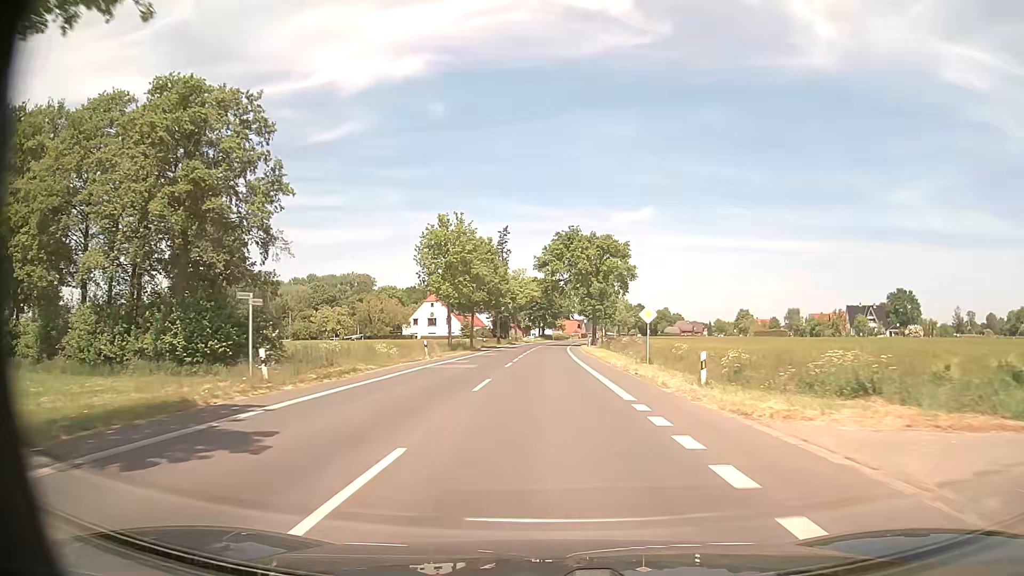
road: tertiary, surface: asphalt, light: Day
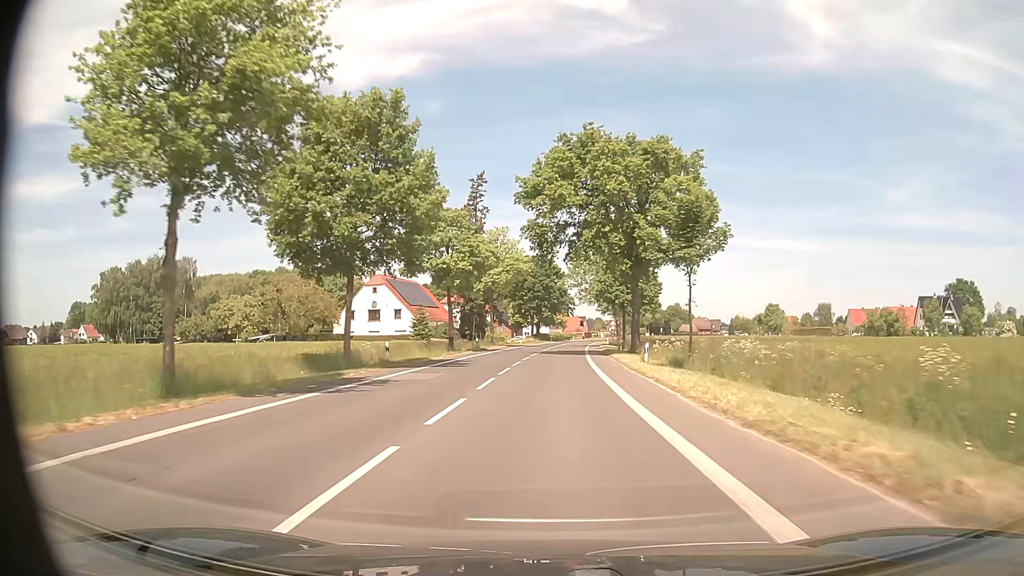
(+0.2, +44.1) m; 0°
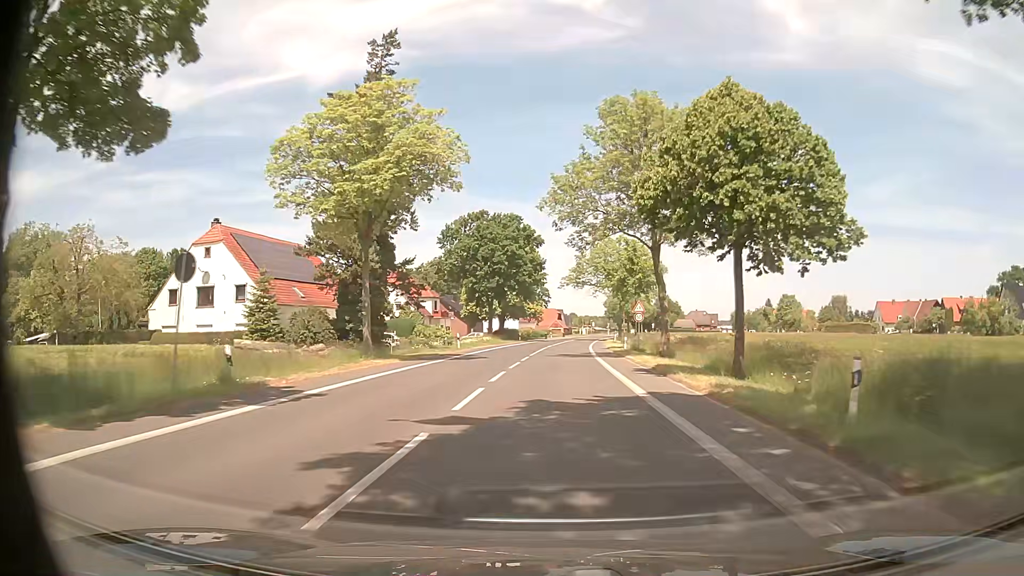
(+0.7, +42.6) m; +2°
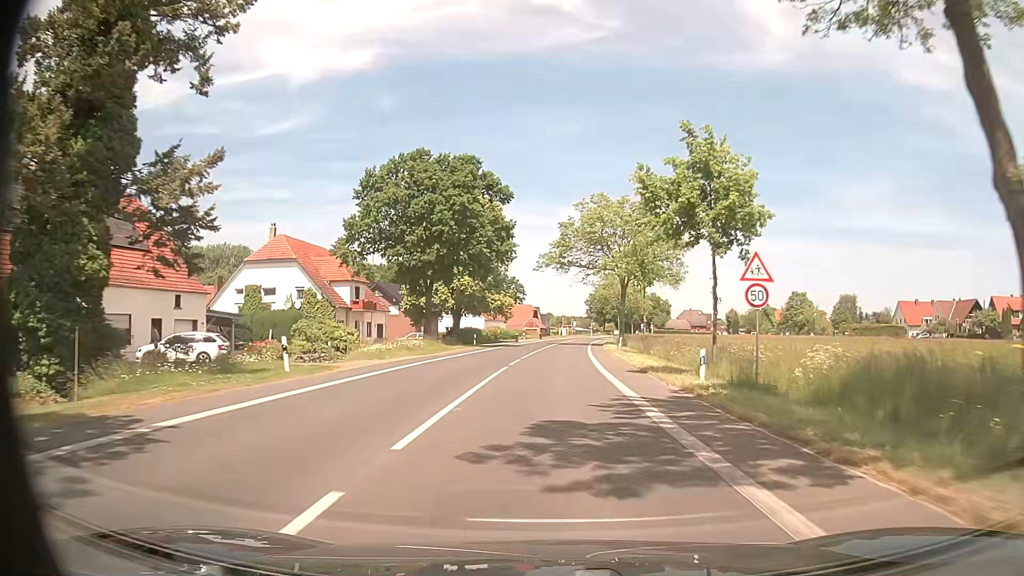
(+0.5, +28.0) m; +2°
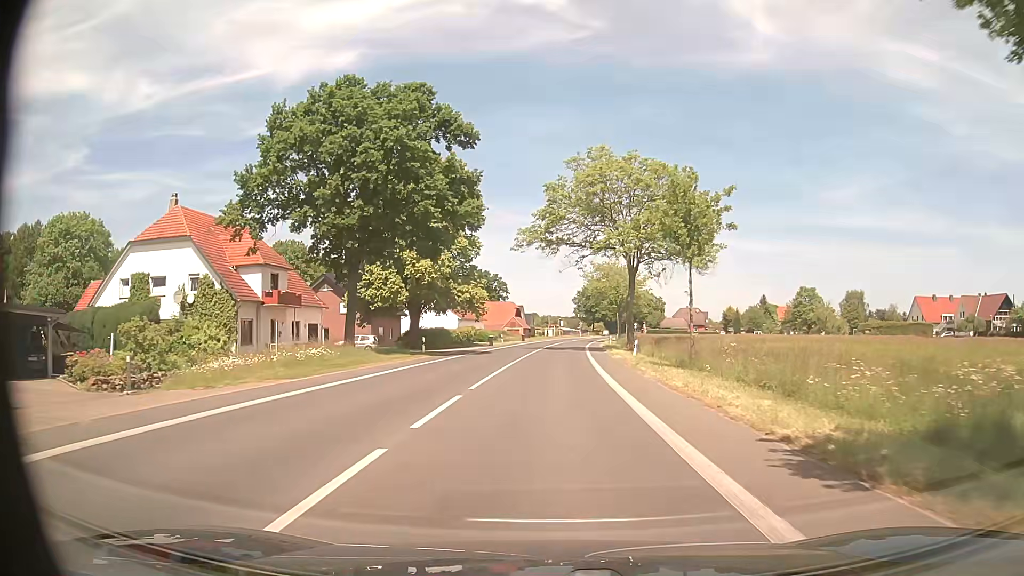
(+0.2, +16.7) m; +2°
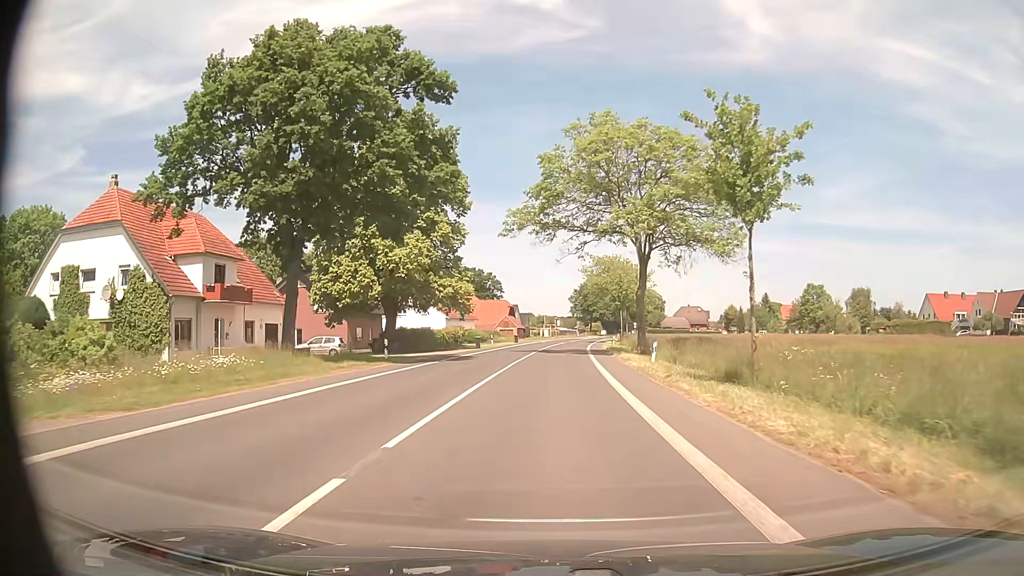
(0.0, +7.8) m; 0°
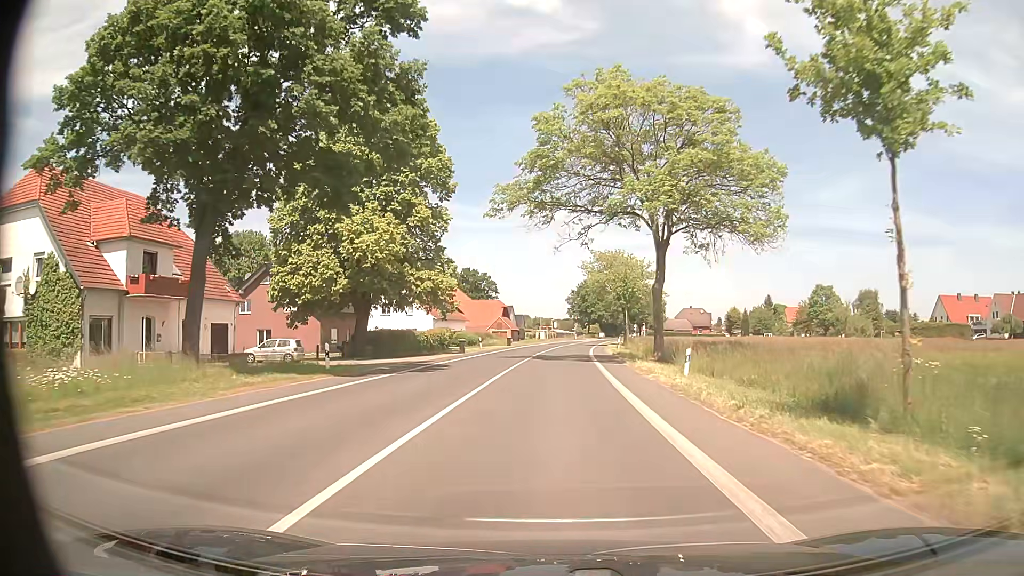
(0.0, +7.6) m; 0°
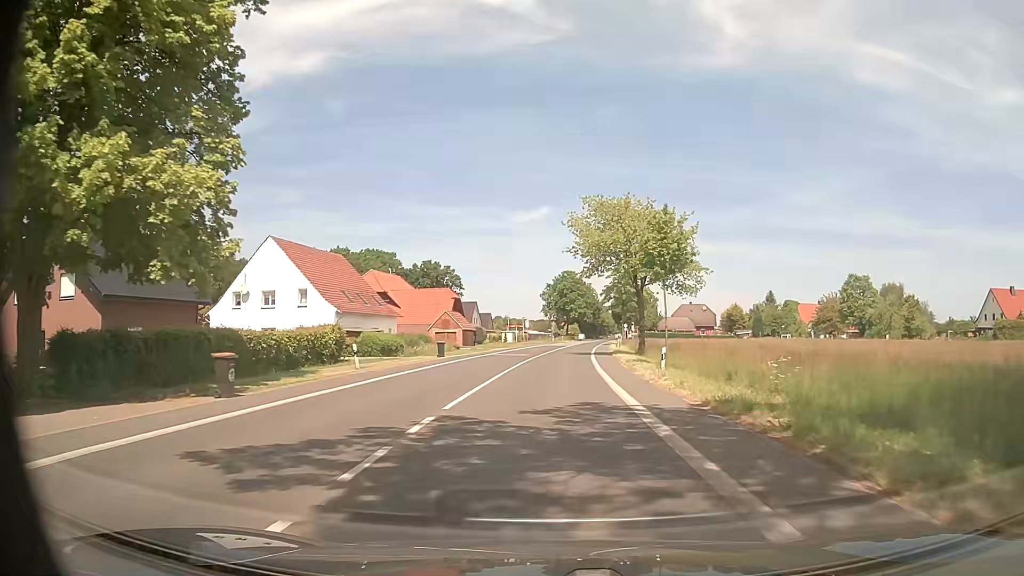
(+0.7, +31.0) m; +2°
(0, +10) (0, +20) (+1, +30) (+1, +40) (+2, +50) (+2, +60) (+3, +70) (+4, +80) (+5, +90) (+6, +100) m
